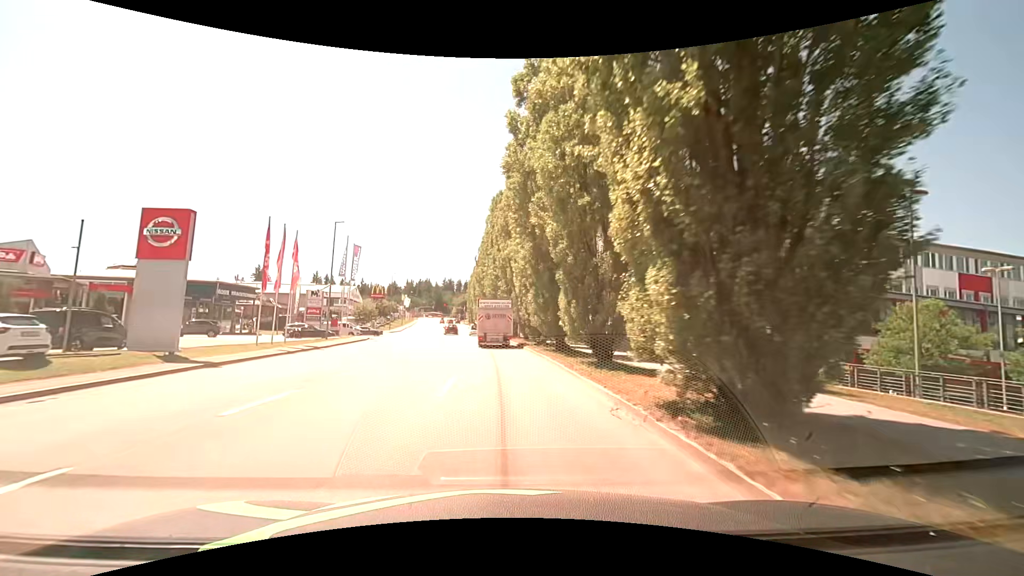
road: tertiary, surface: asphalt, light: Day
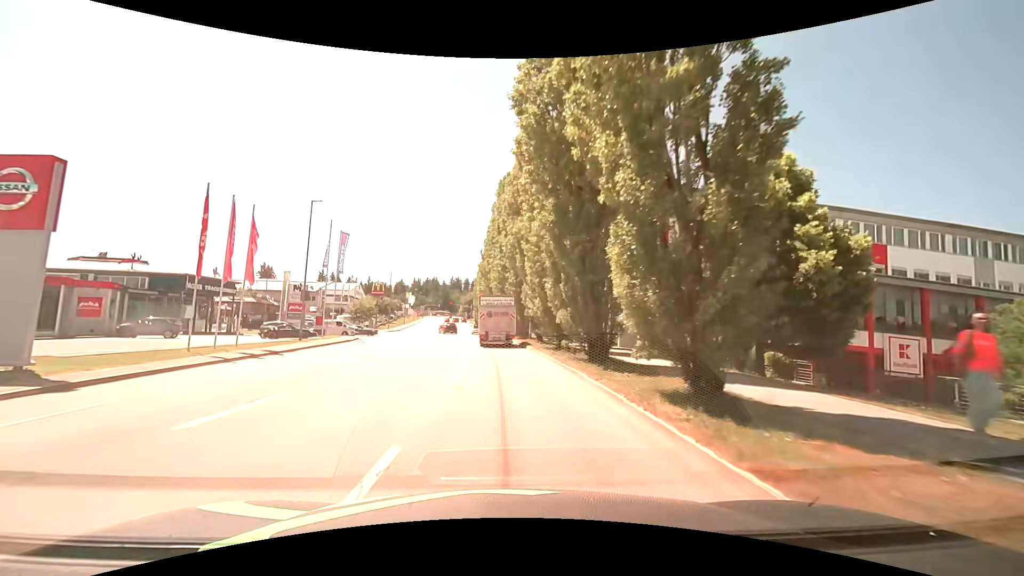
(0.0, +7.1) m; -1°
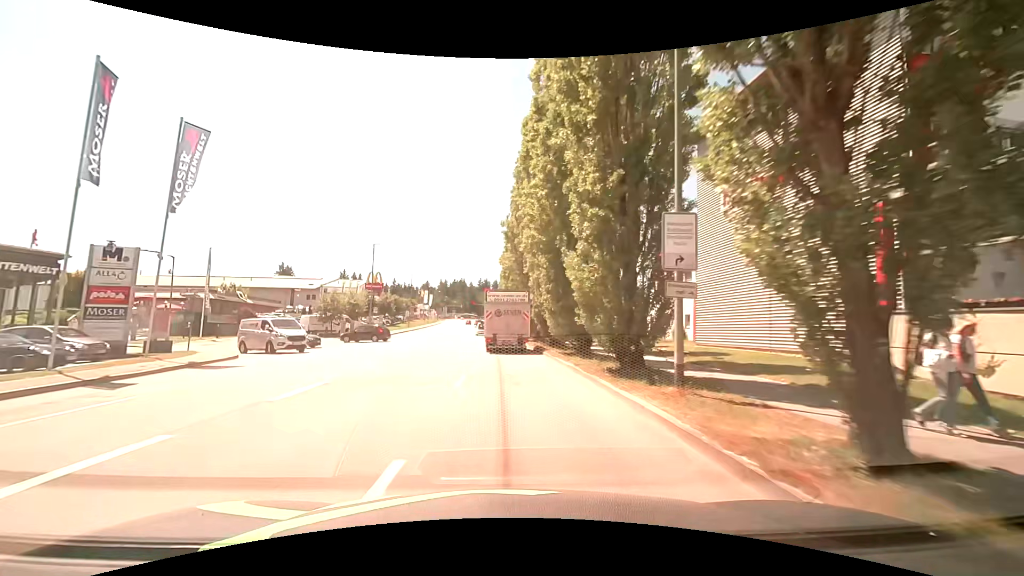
(-0.8, +27.8) m; -3°
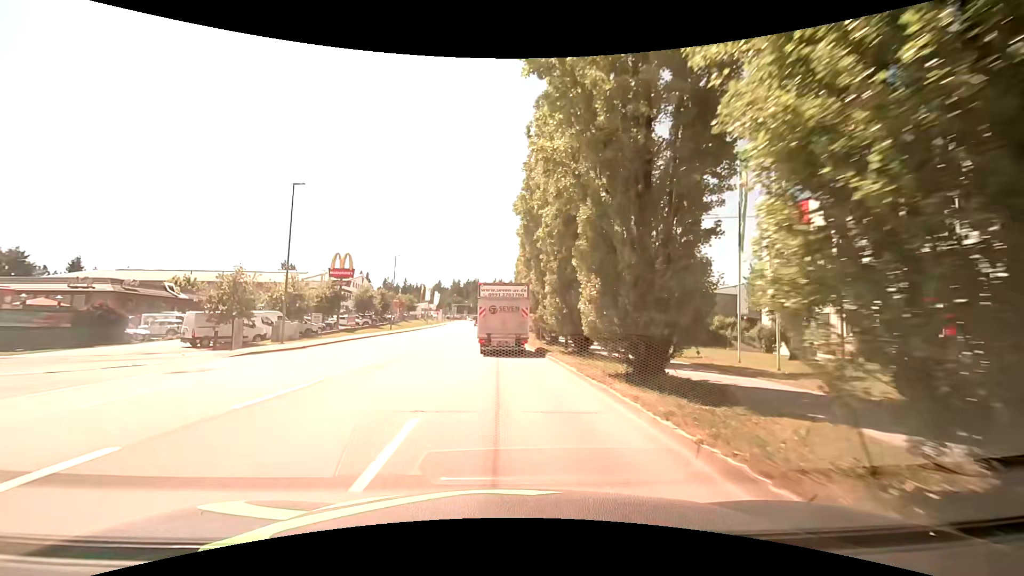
(-0.2, +24.8) m; -2°
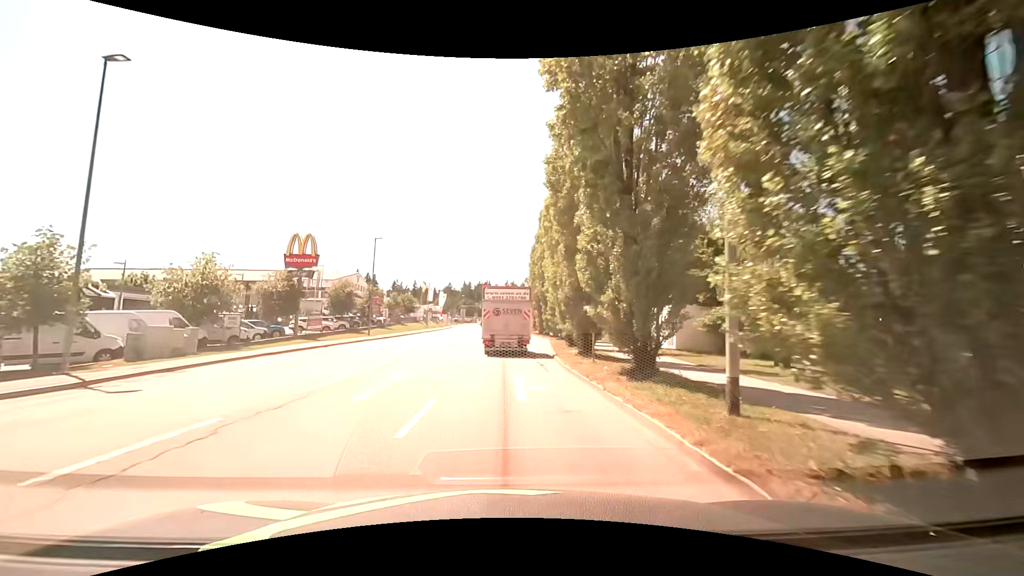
(-0.1, +16.1) m; 0°
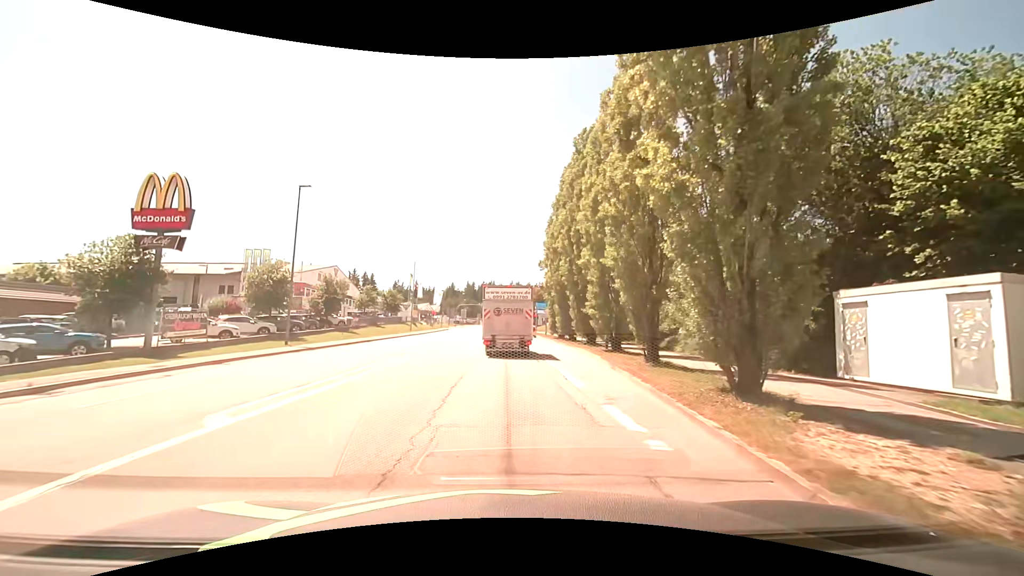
(-0.4, +20.0) m; -2°
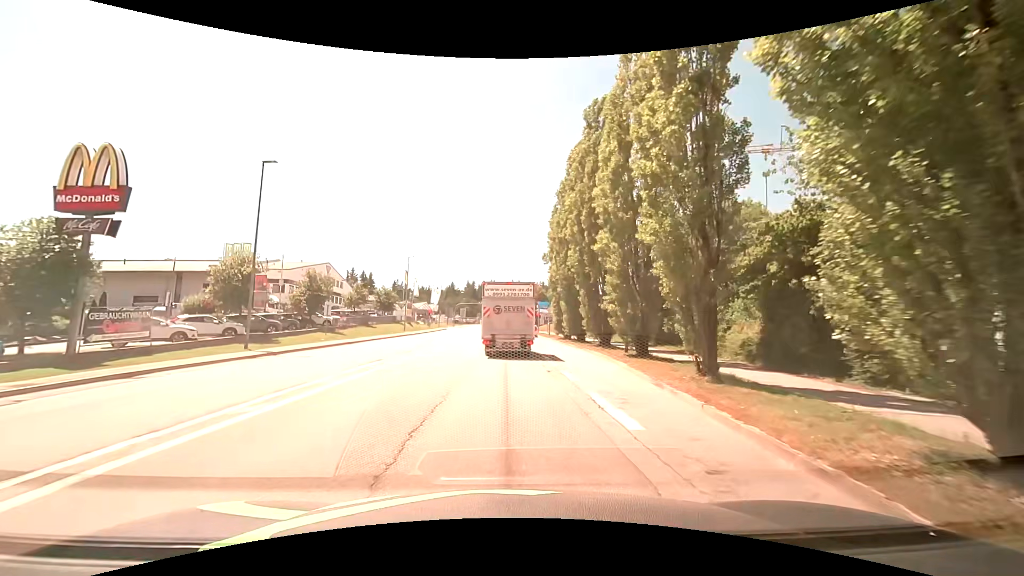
(0.0, +4.7) m; +1°
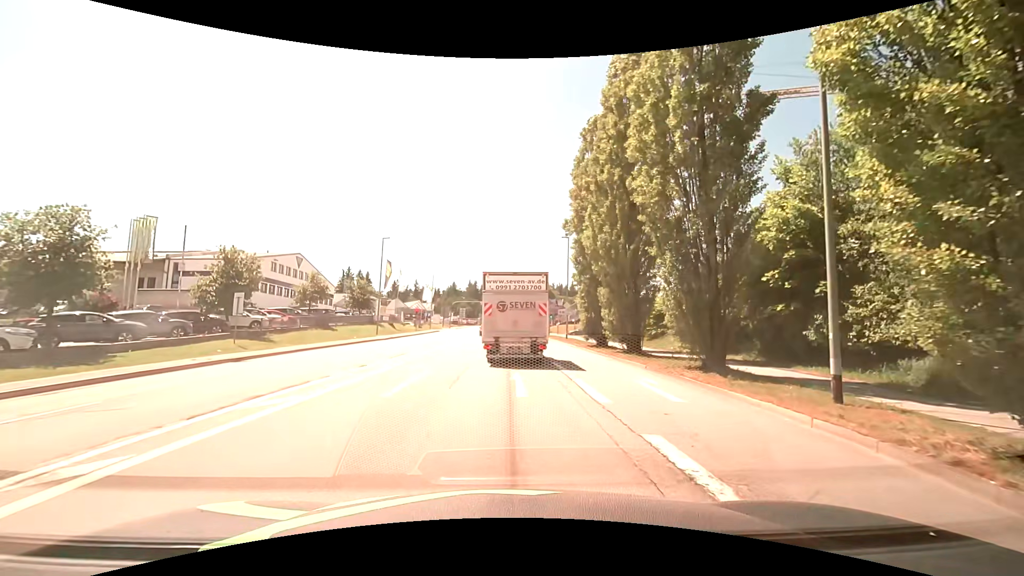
(-0.2, +15.3) m; -1°
